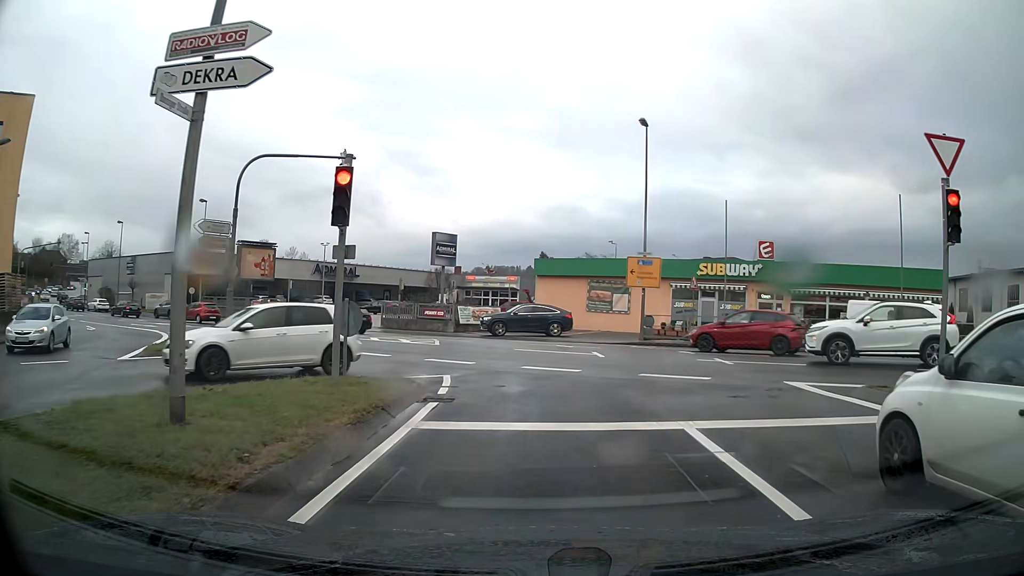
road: tertiary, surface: asphalt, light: Day
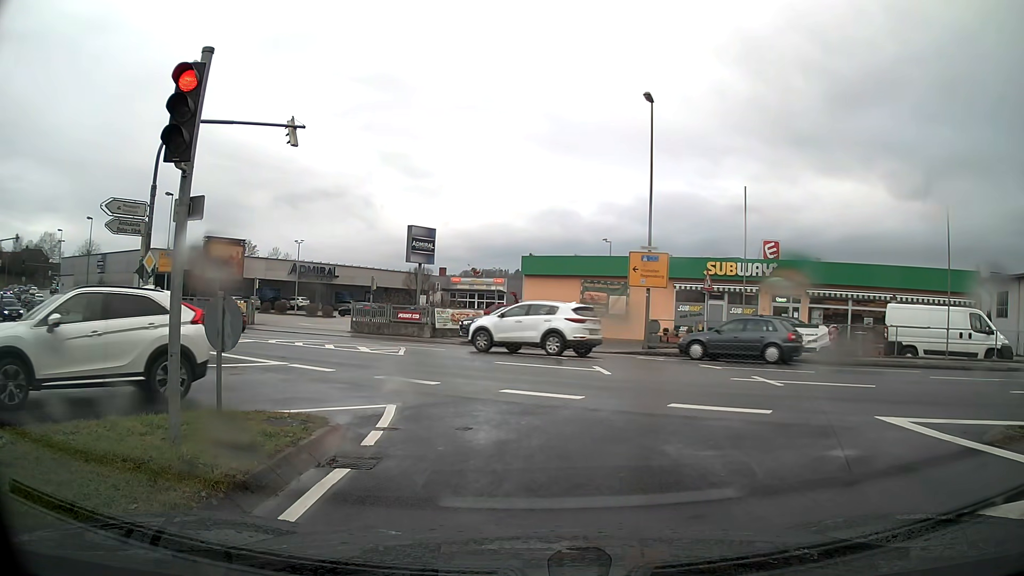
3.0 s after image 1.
(0.0, +4.2) m; +1°
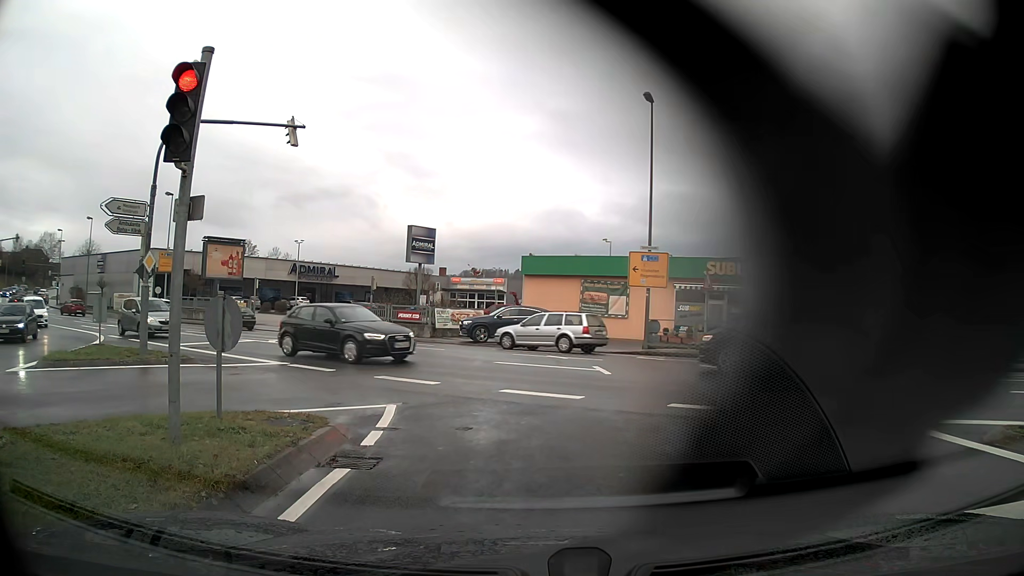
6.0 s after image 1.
(0.0, 0.0) m; 0°
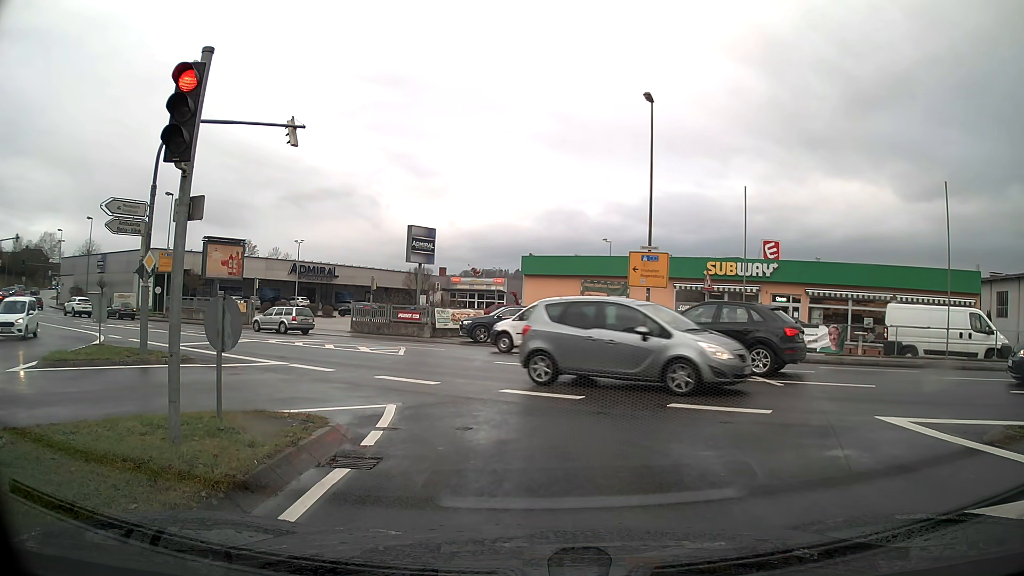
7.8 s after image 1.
(0.0, 0.0) m; 0°
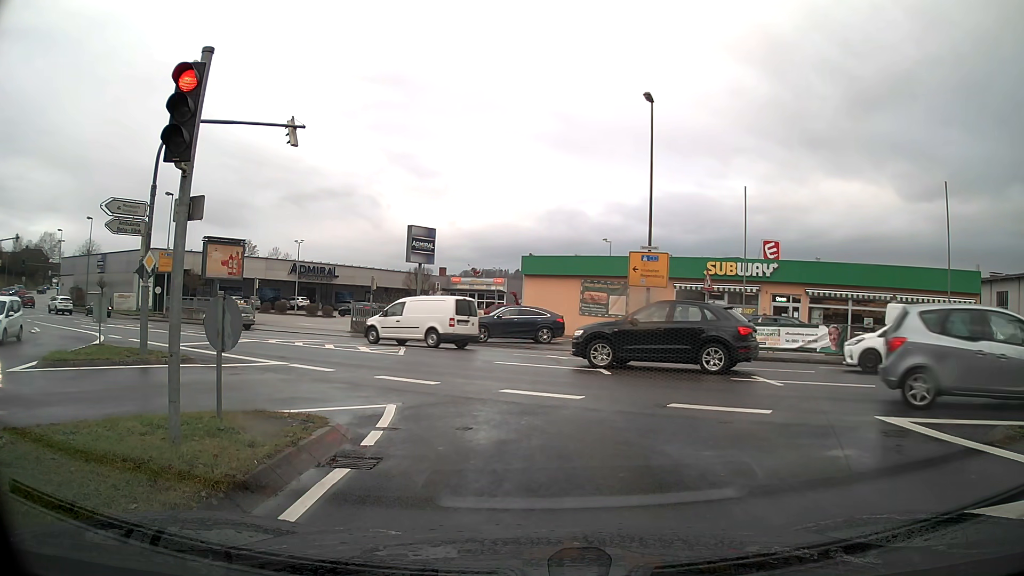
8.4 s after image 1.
(0.0, 0.0) m; 0°
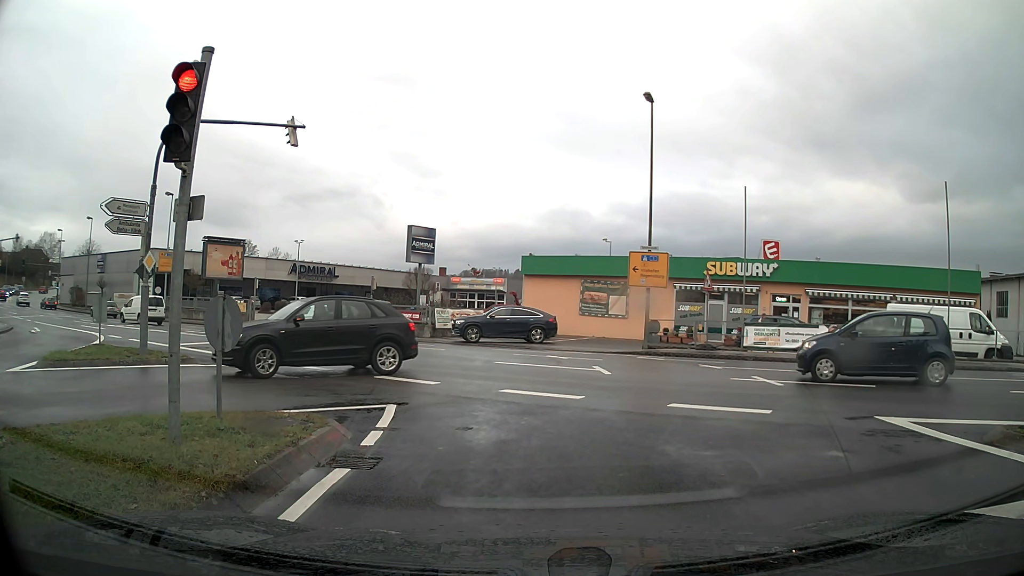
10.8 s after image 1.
(0.0, 0.0) m; 0°
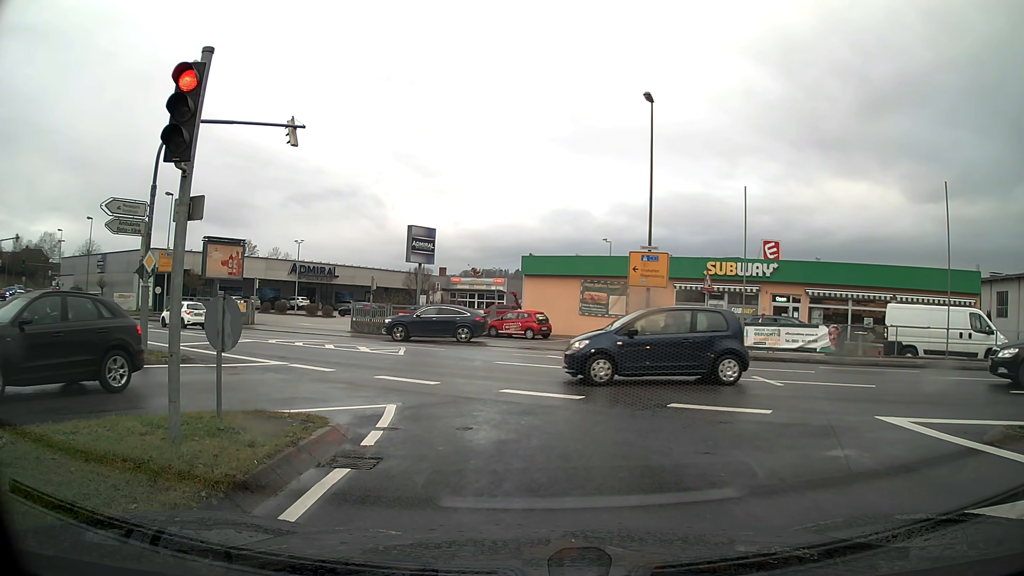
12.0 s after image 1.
(0.0, 0.0) m; 0°
